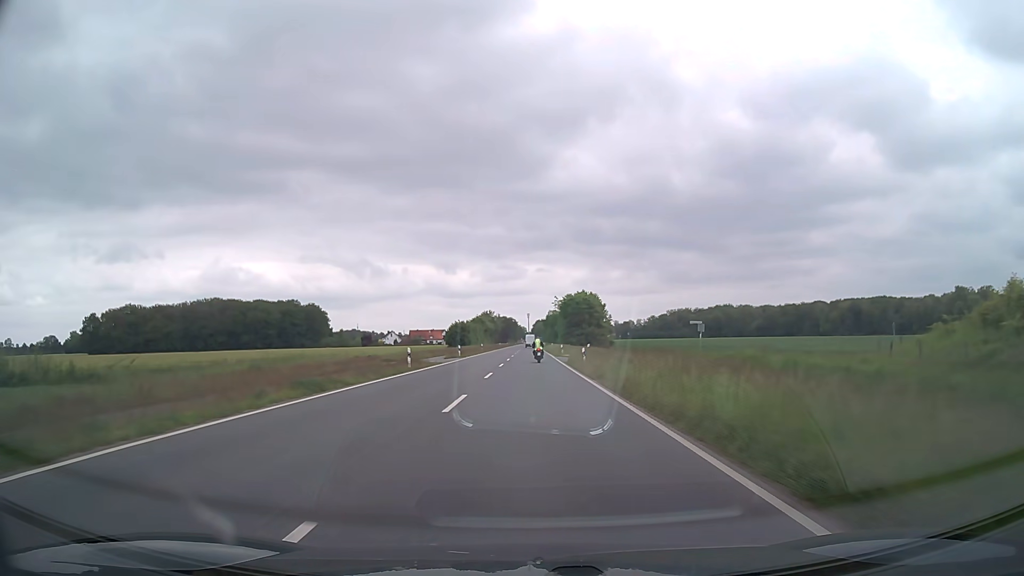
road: secondary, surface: asphalt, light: Day
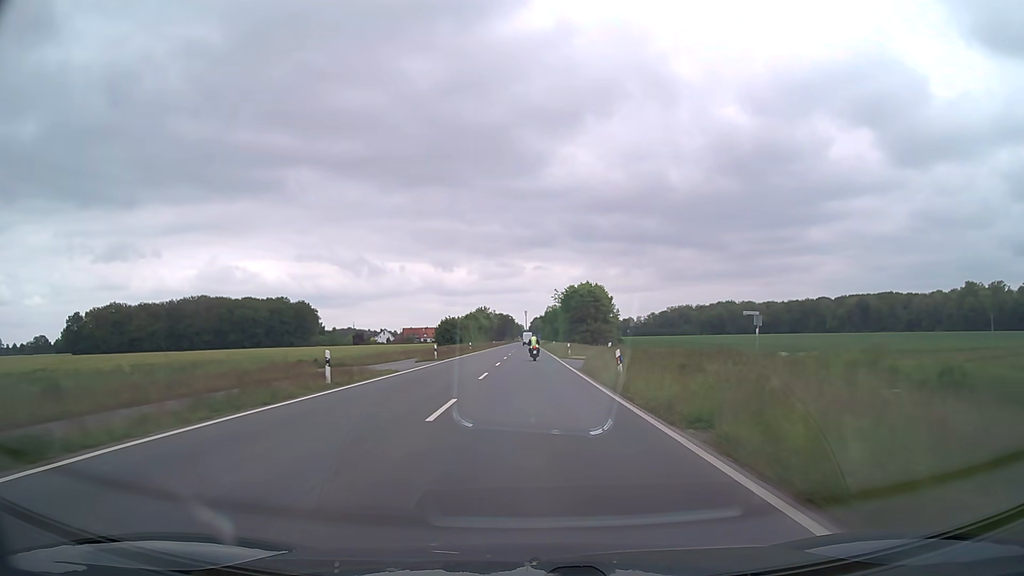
(0.0, +13.7) m; 0°
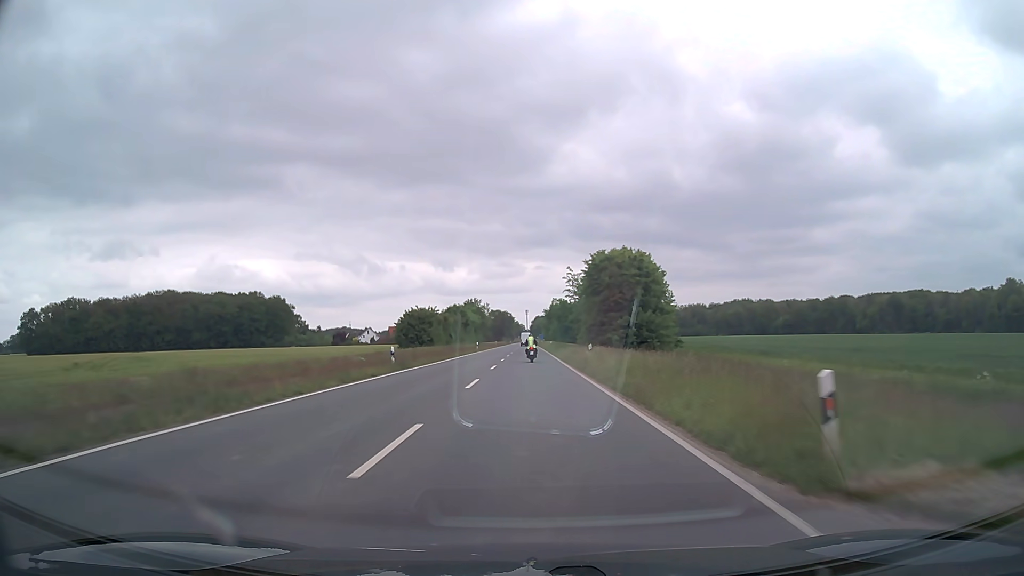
(0.0, +40.5) m; 0°
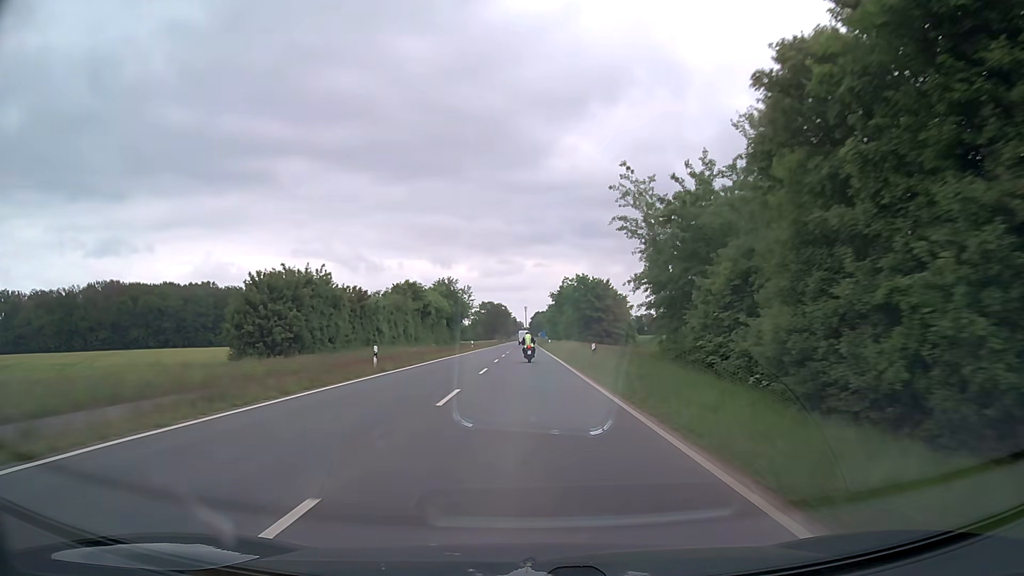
(0.0, +52.9) m; 0°
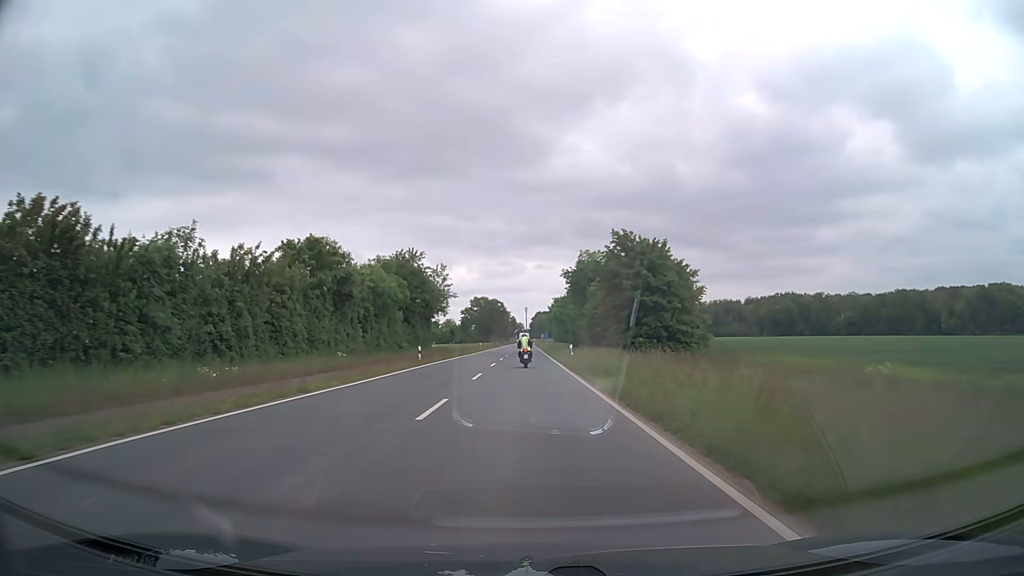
(0.0, +37.7) m; 0°
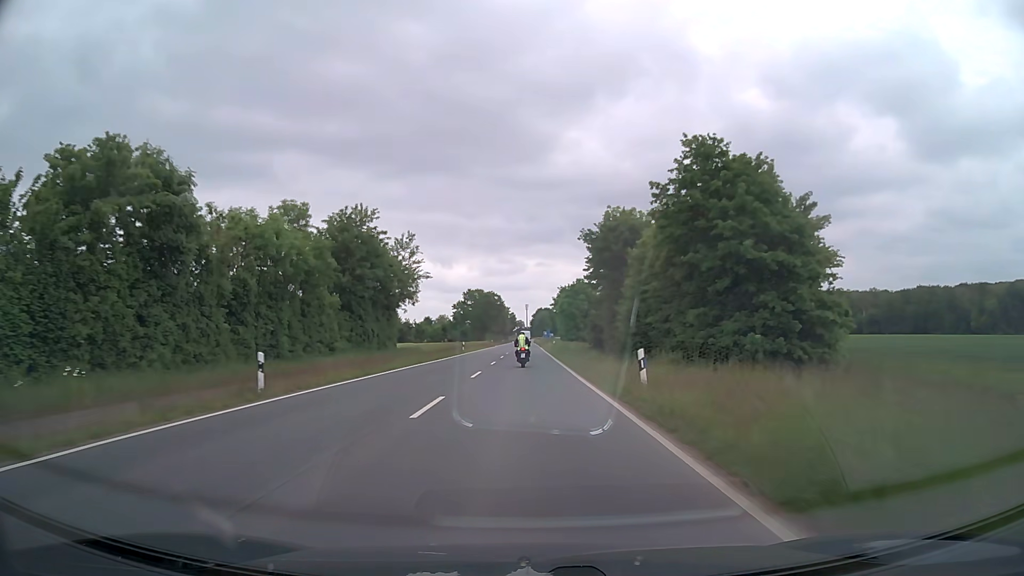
(-0.1, +24.1) m; 0°
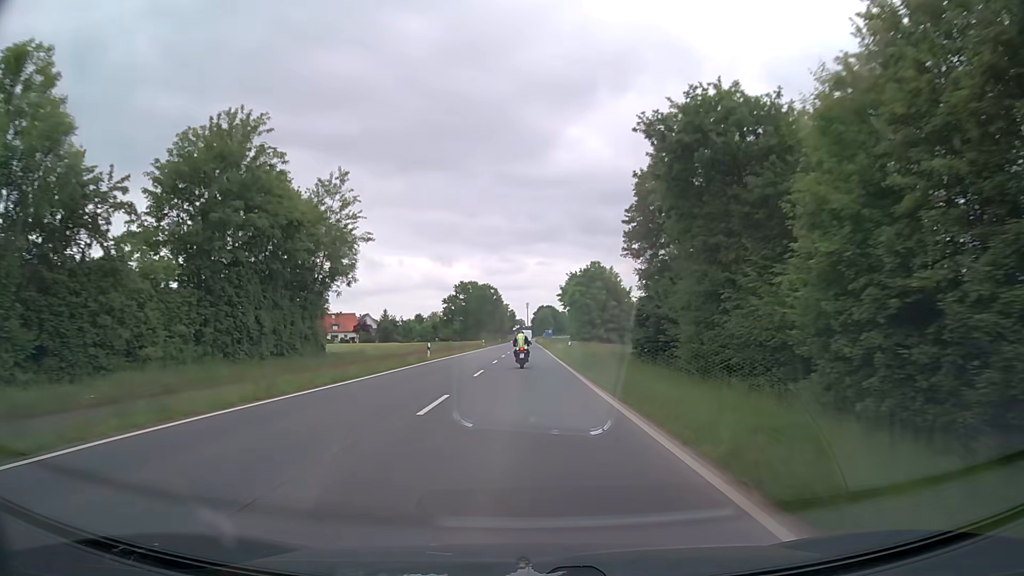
(-0.1, +23.3) m; 0°
(0, +10) (0, +20) (0, +30) (0, +40) (0, +50) (0, +60) (0, +70) (0, +80) (0, +90) (0, +100) m
